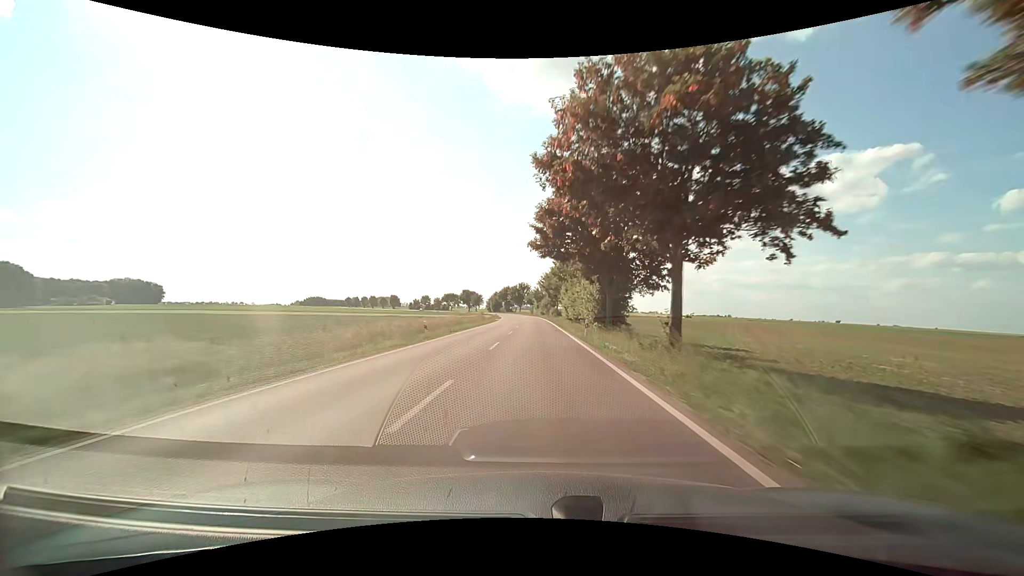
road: secondary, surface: asphalt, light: Day
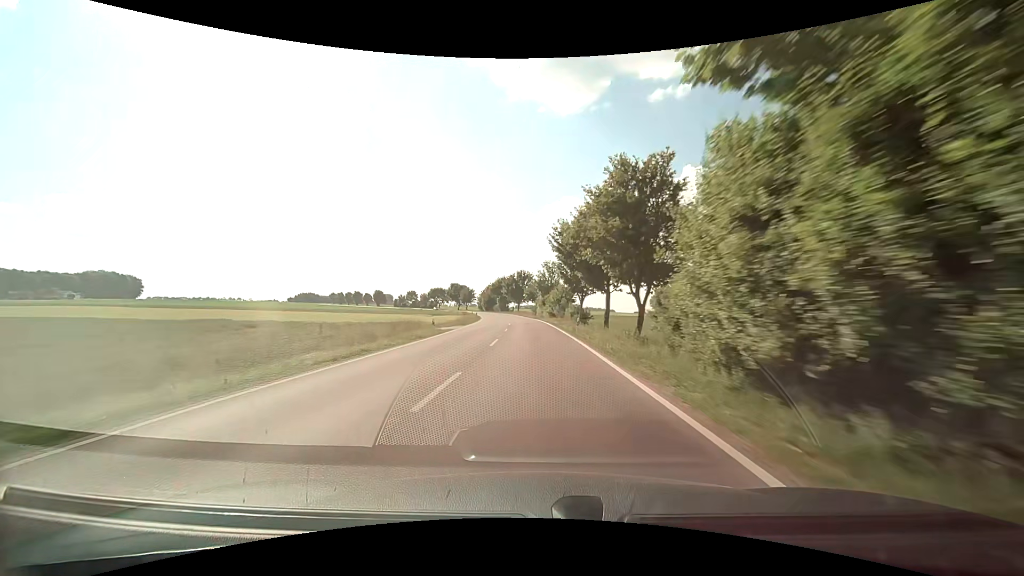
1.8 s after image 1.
(+0.1, +47.0) m; 0°
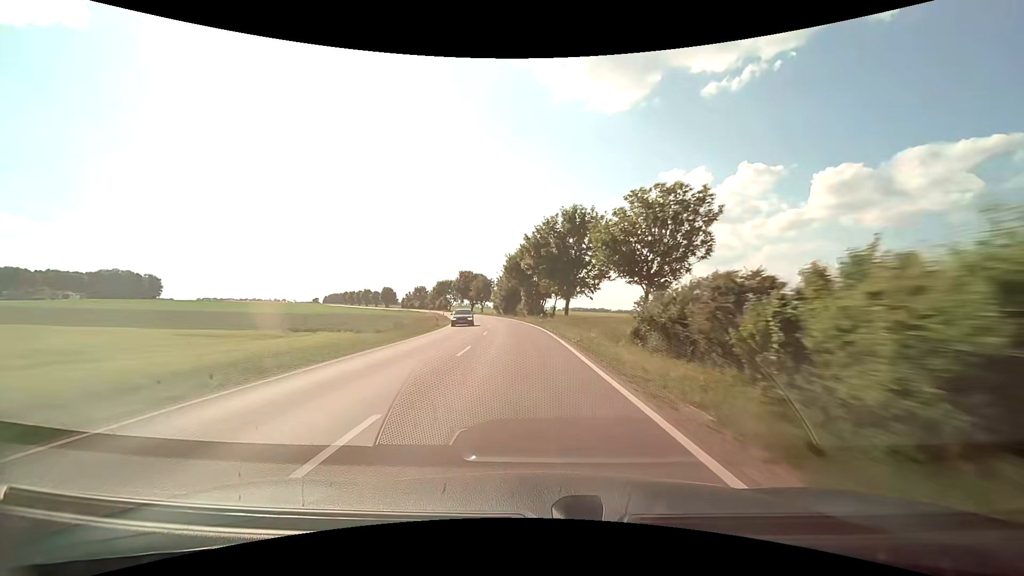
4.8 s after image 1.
(-2.7, +76.4) m; -5°
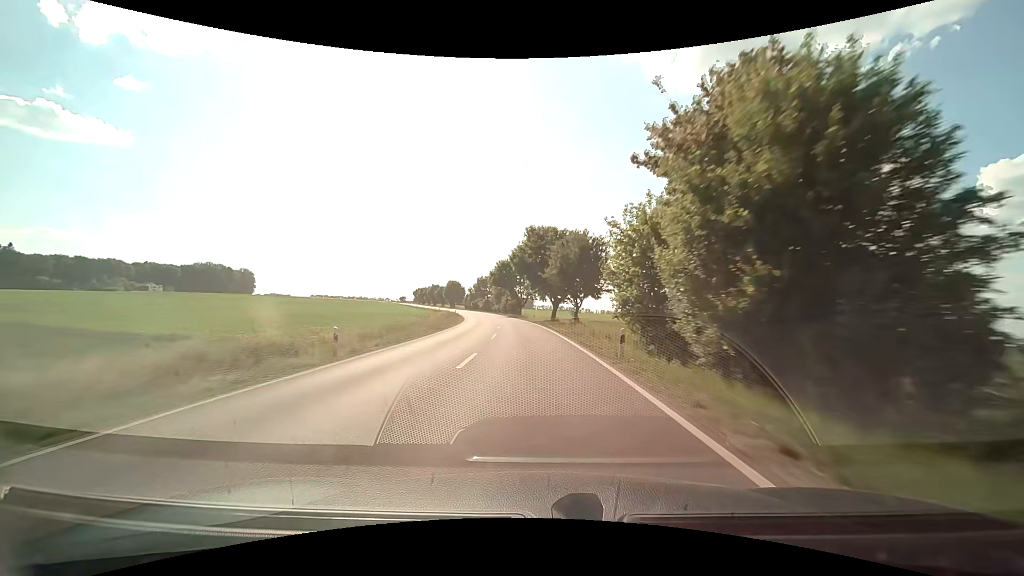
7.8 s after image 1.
(-7.3, +75.0) m; -11°
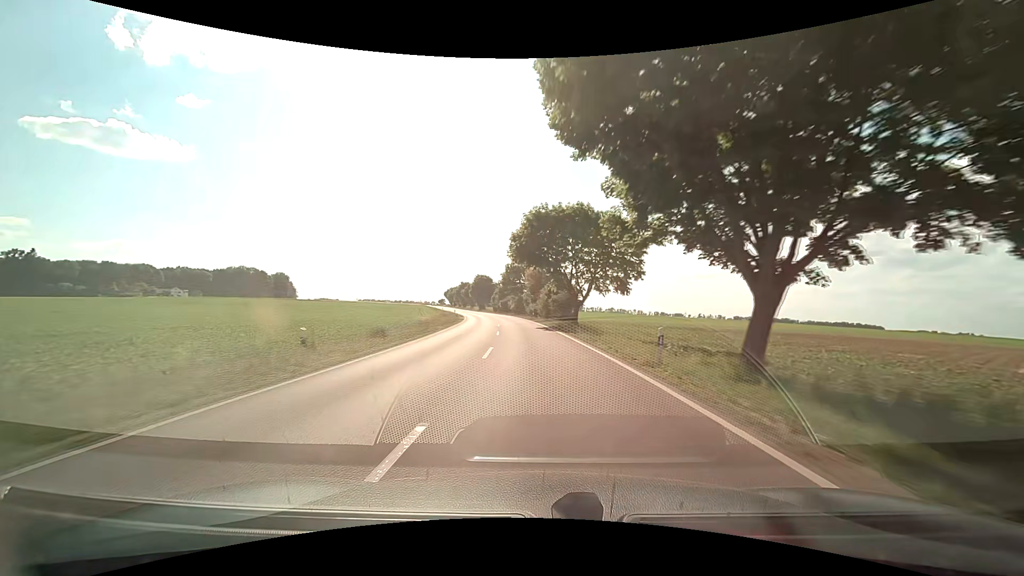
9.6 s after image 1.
(-2.3, +46.1) m; -5°
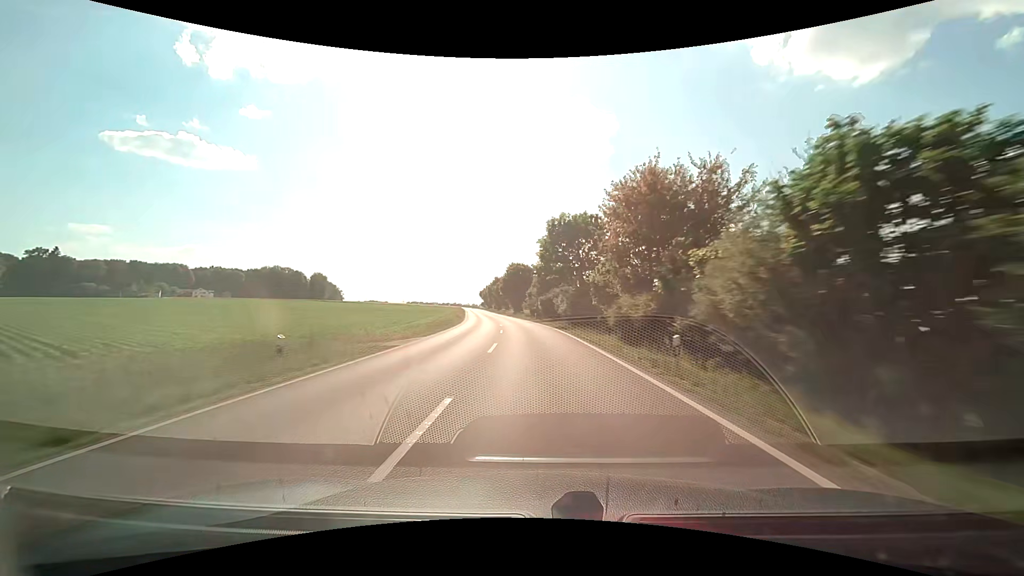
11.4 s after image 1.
(-2.4, +46.5) m; -6°
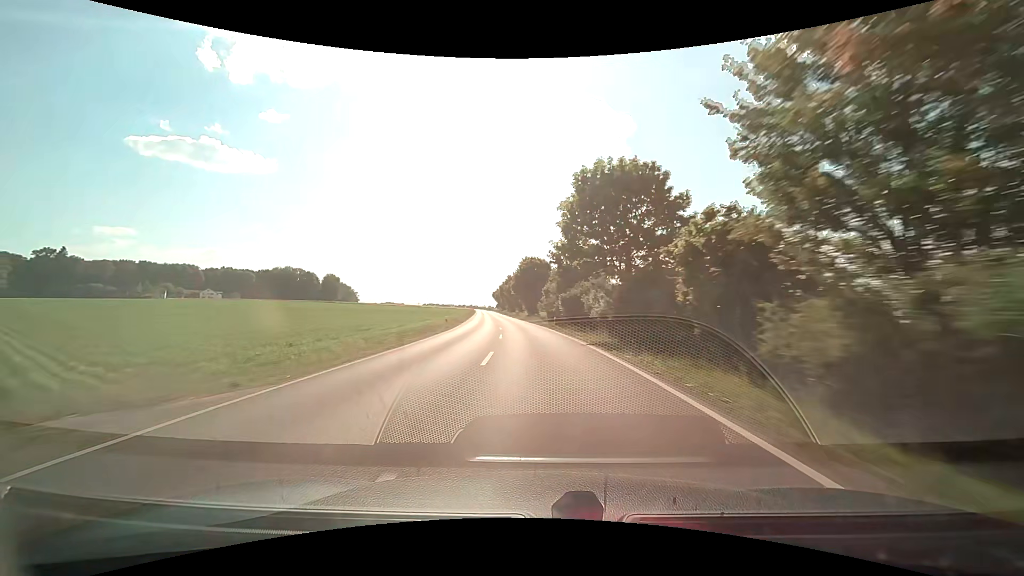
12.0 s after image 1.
(-0.3, +15.5) m; -2°
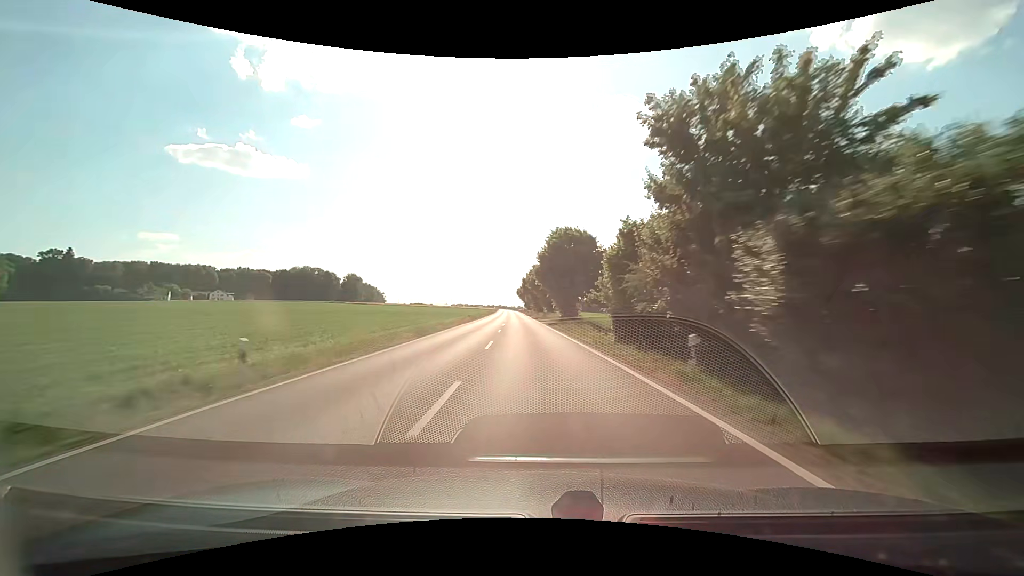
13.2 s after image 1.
(-1.0, +31.0) m; -4°
(0, +10) (0, +20) (-1, +30) (-1, +40) (-2, +50) (-2, +60) (-3, +70) (-4, +80) (-4, +90) (-5, +100) m
